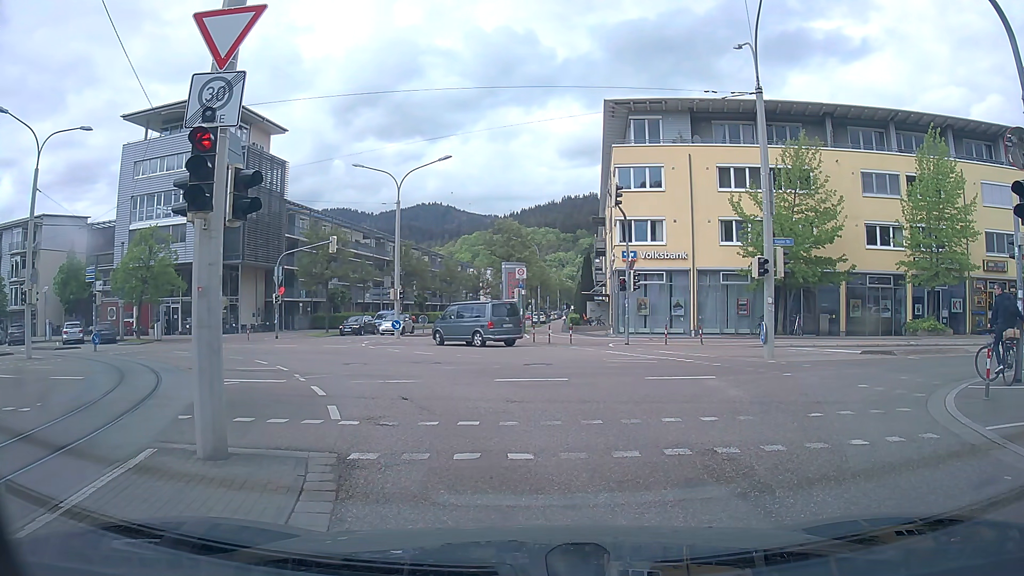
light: Day
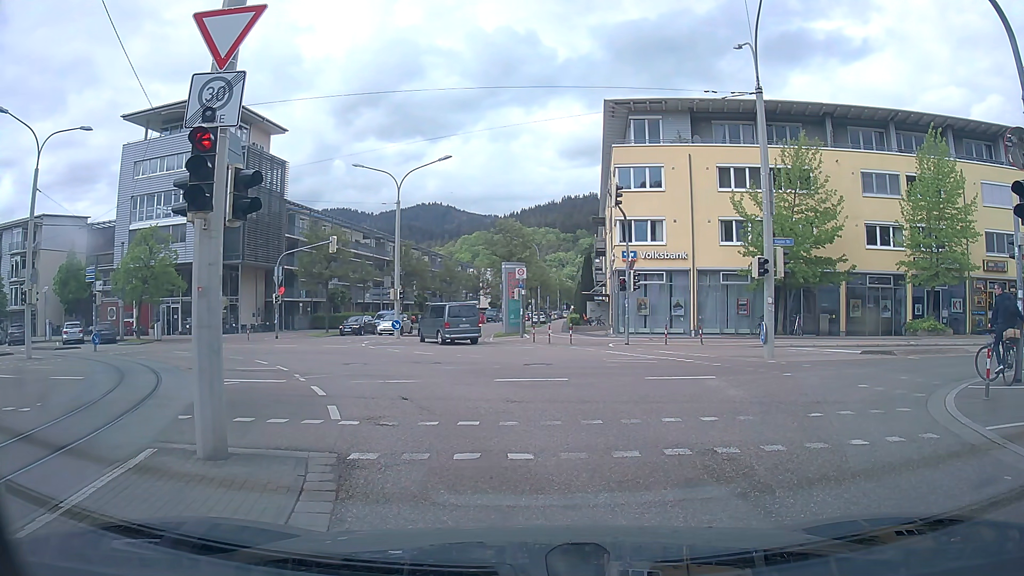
(0.0, 0.0) m; 0°
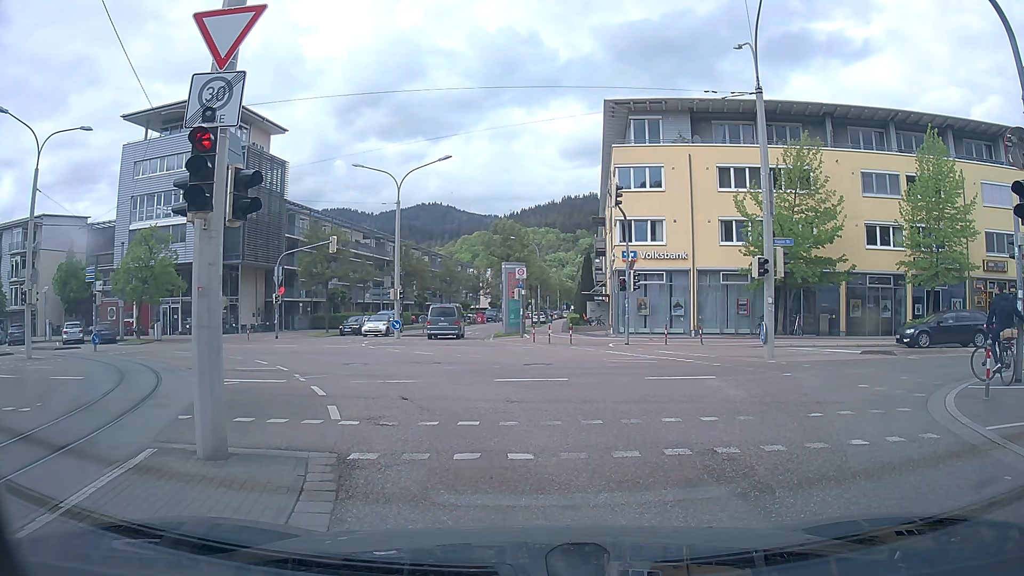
(0.0, 0.0) m; 0°
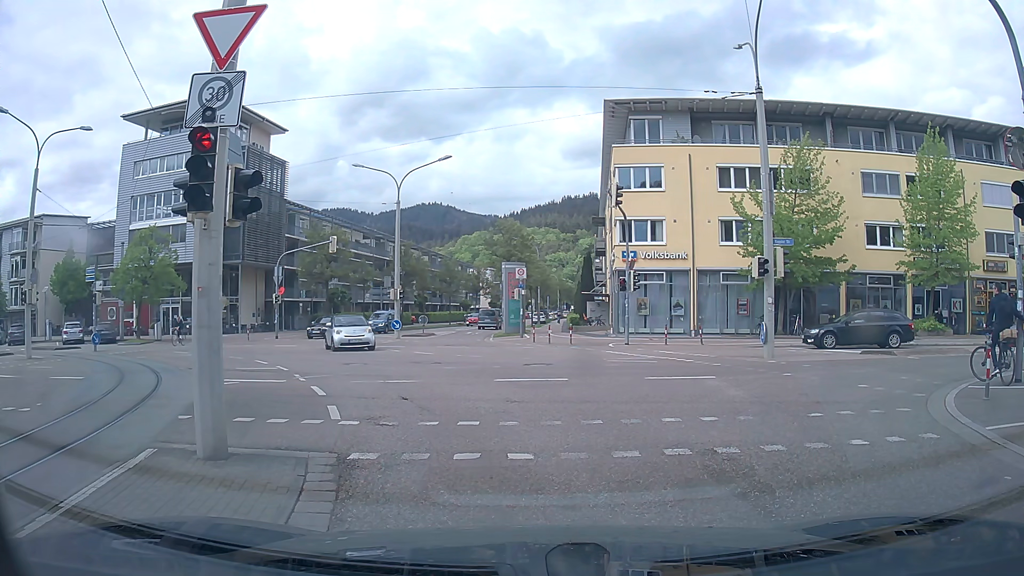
(0.0, 0.0) m; 0°
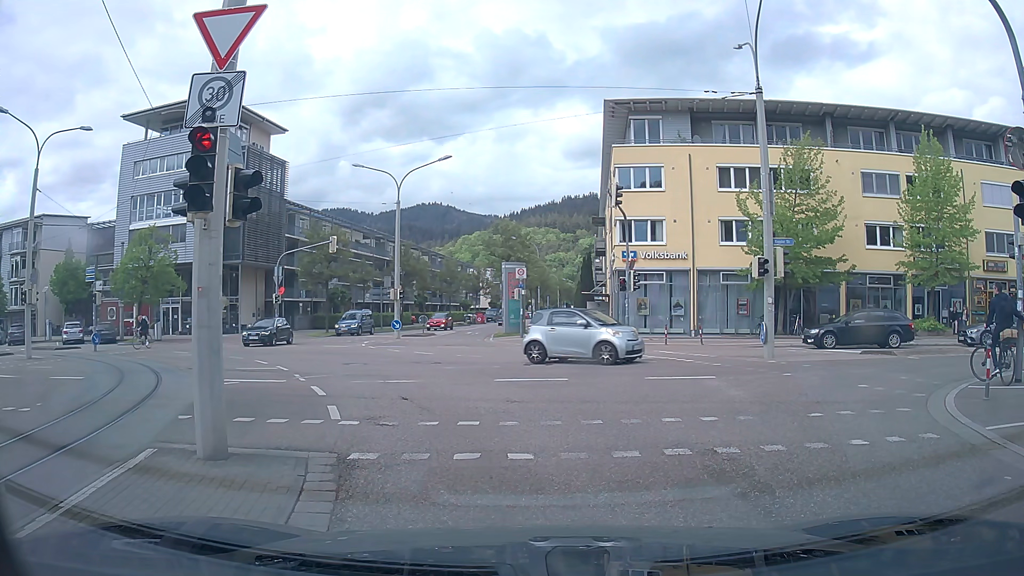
(0.0, 0.0) m; 0°
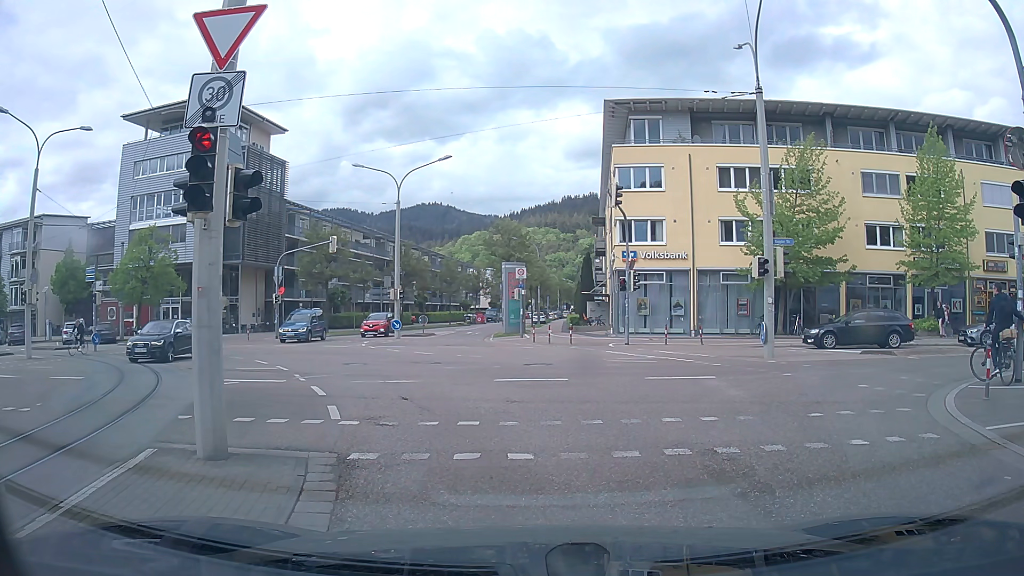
(0.0, 0.0) m; 0°
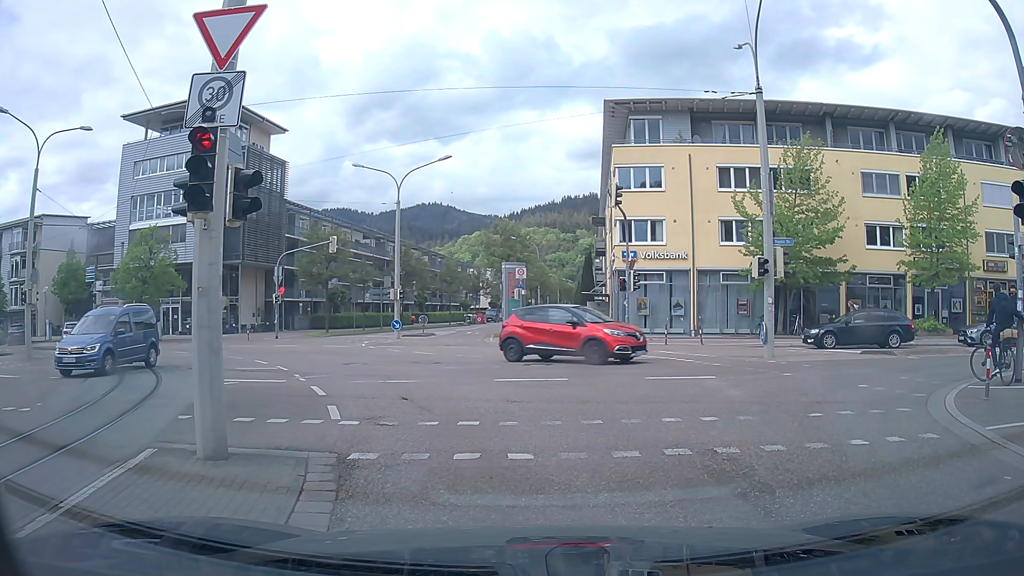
(0.0, 0.0) m; 0°
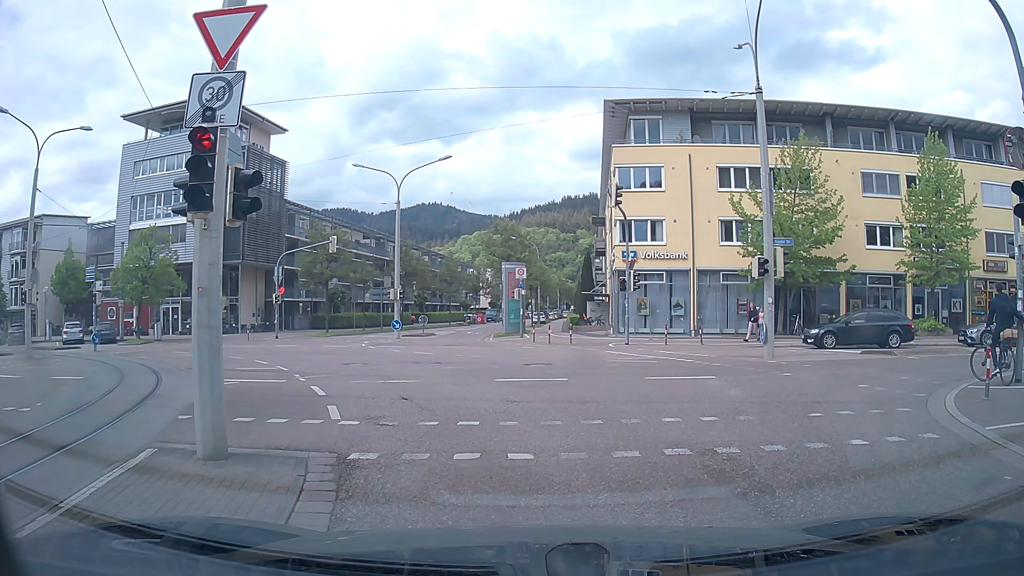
(0.0, 0.0) m; 0°
